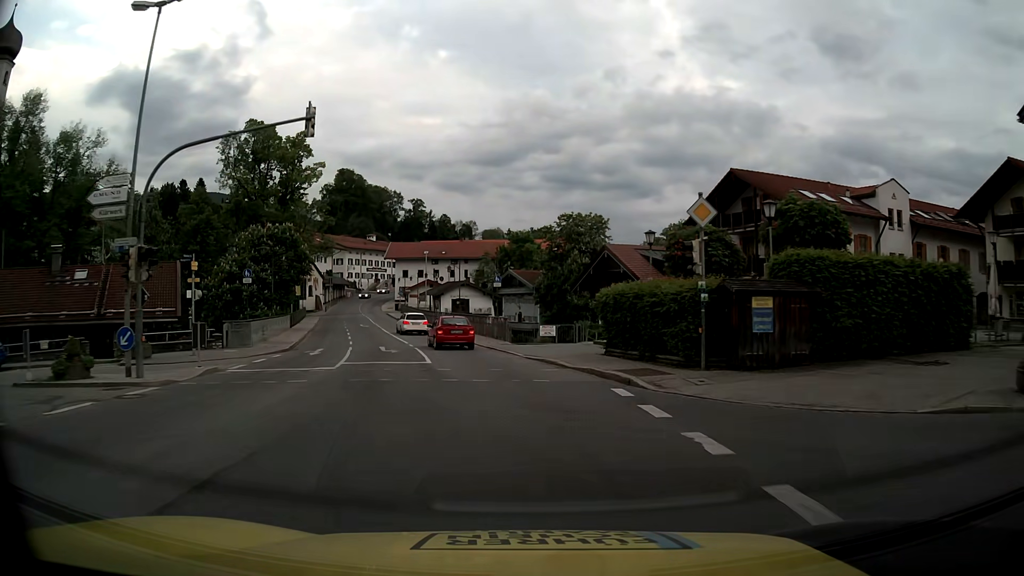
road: primary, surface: asphalt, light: Day
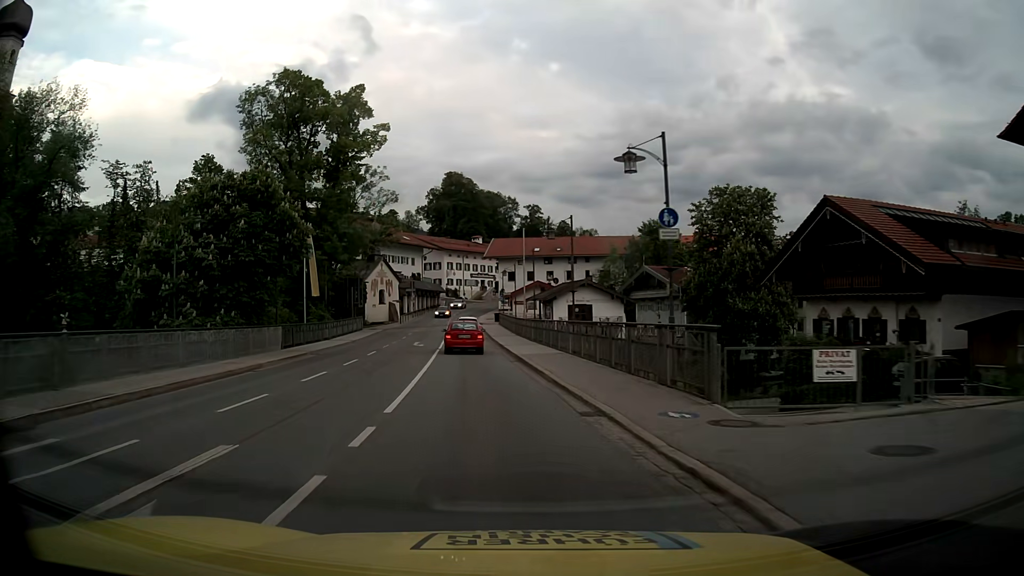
(-1.8, +24.5) m; -10°
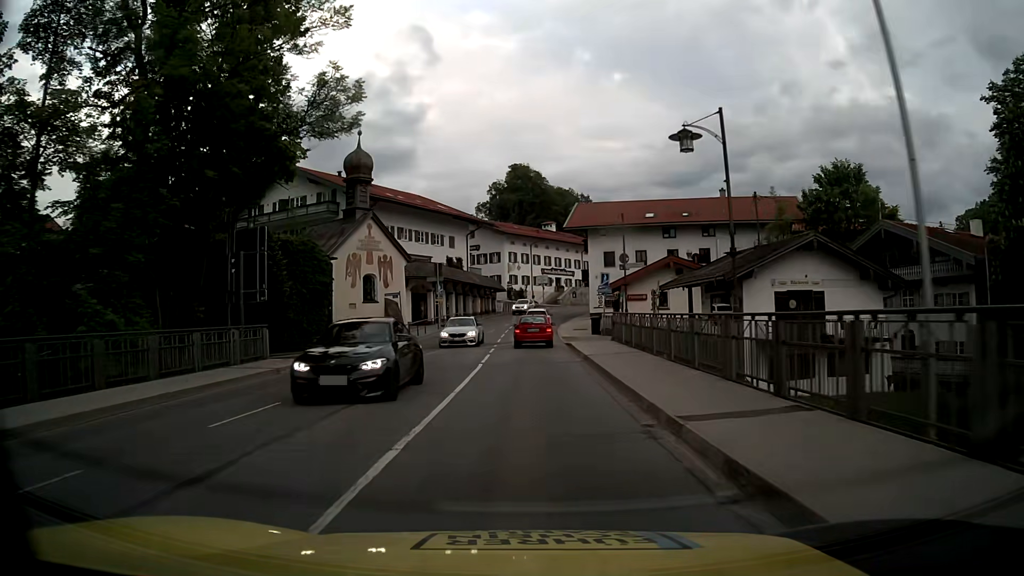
(-3.5, +38.2) m; -6°
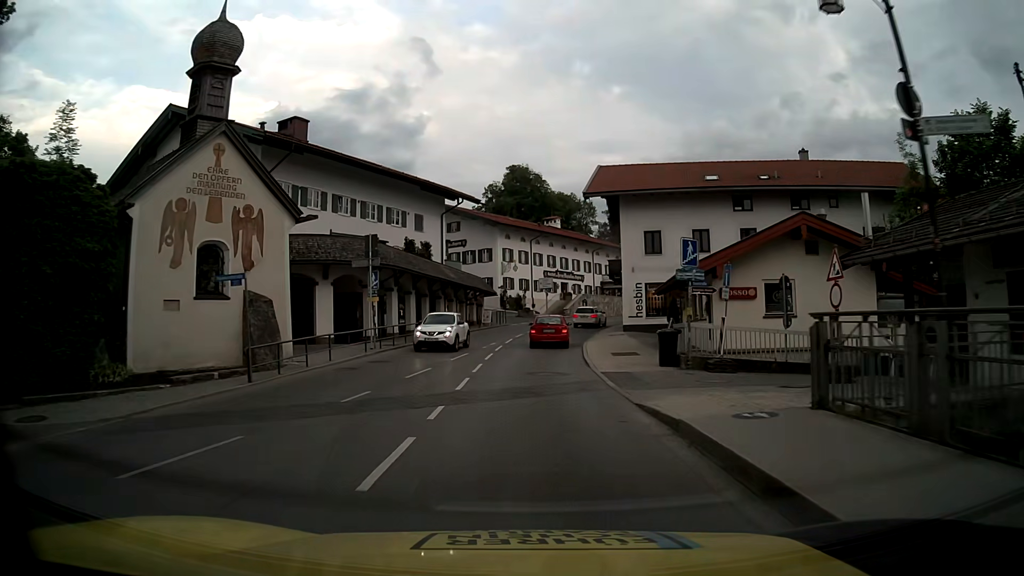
(0.0, +20.9) m; 0°
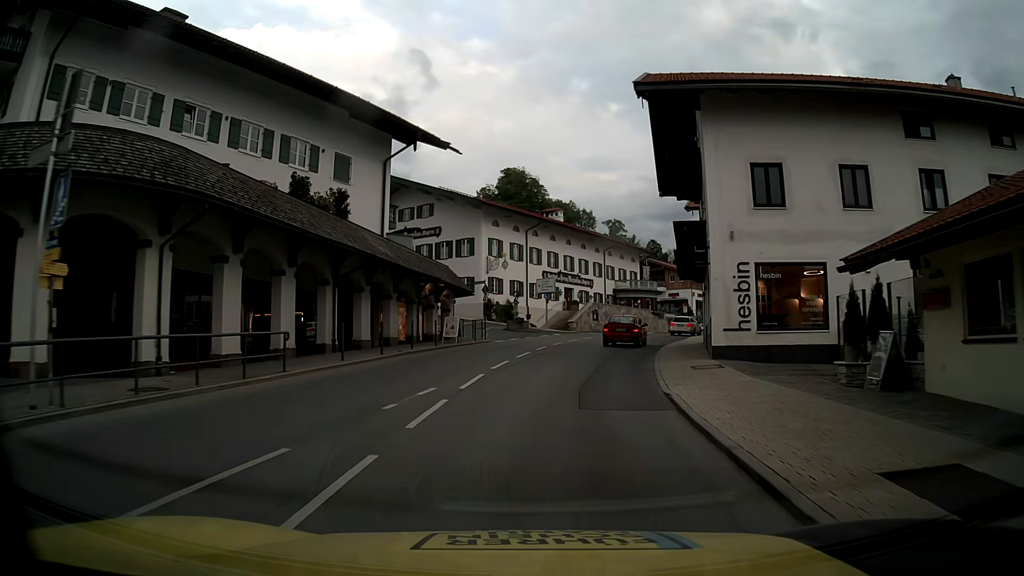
(0.0, +19.8) m; 0°
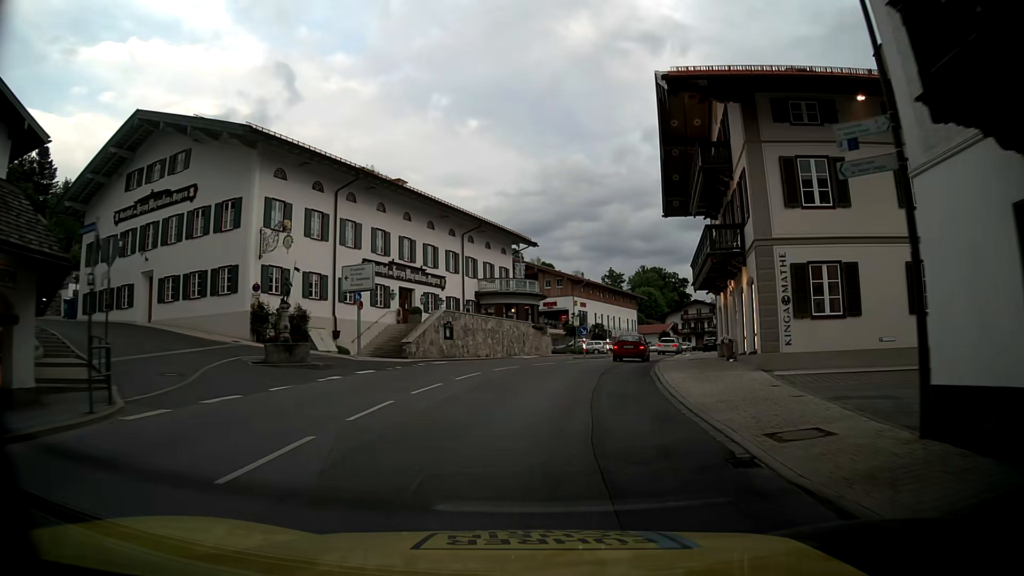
(+2.3, +24.9) m; +11°
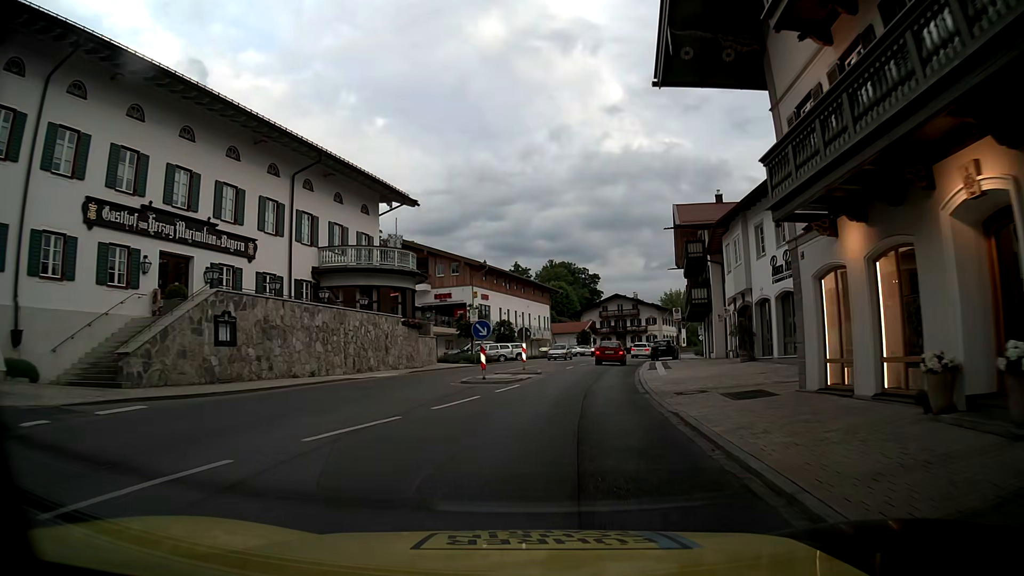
(+1.9, +19.4) m; +9°
